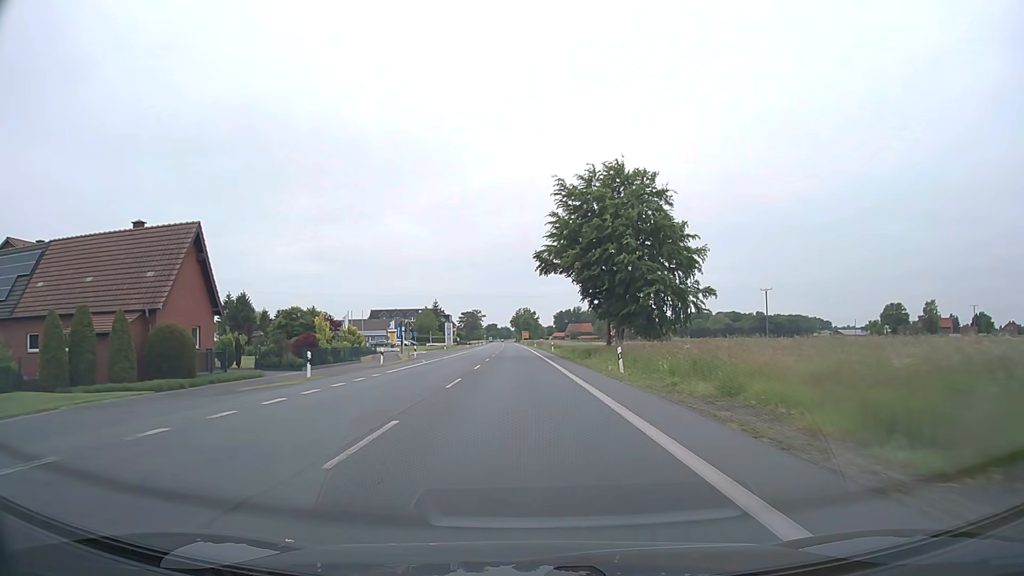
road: primary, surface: asphalt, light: Day
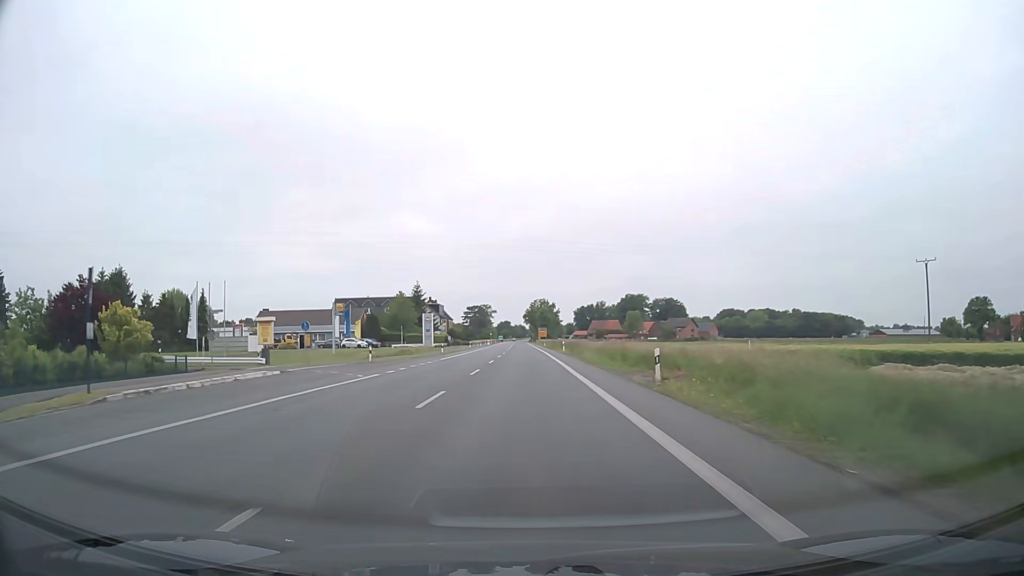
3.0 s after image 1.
(-0.6, +53.9) m; -1°
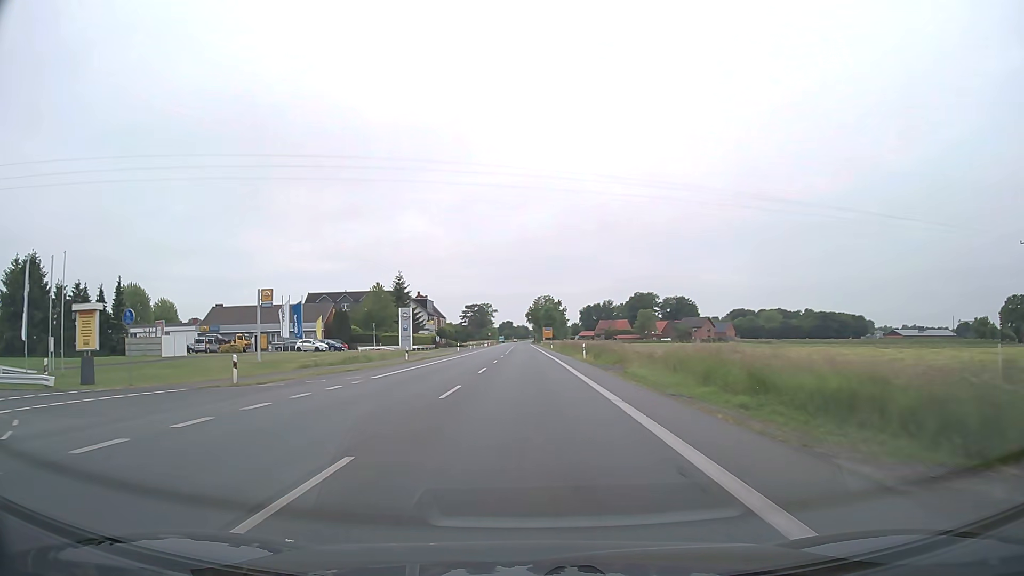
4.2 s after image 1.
(0.0, +21.5) m; 0°
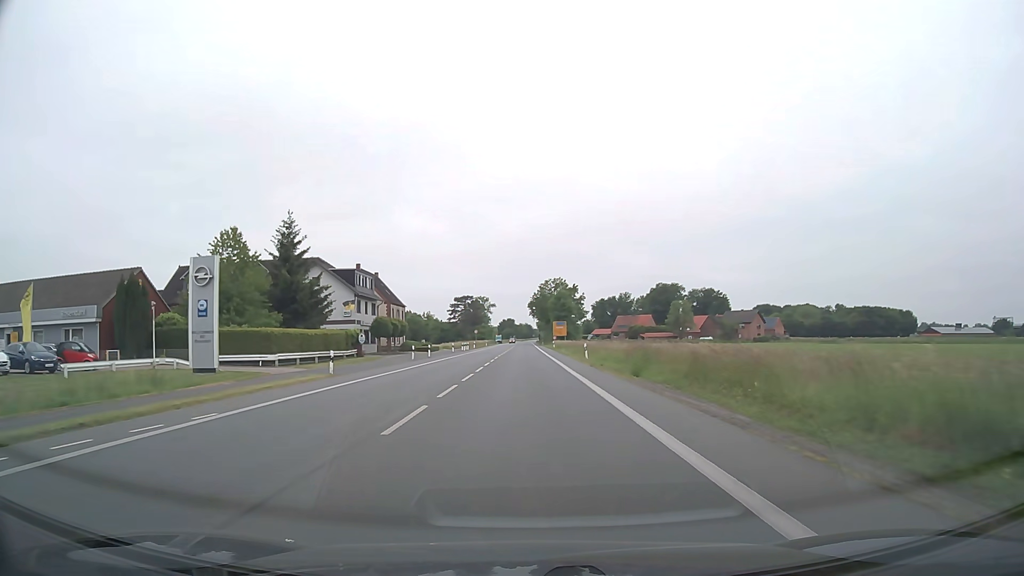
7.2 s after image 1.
(0.0, +53.7) m; 0°
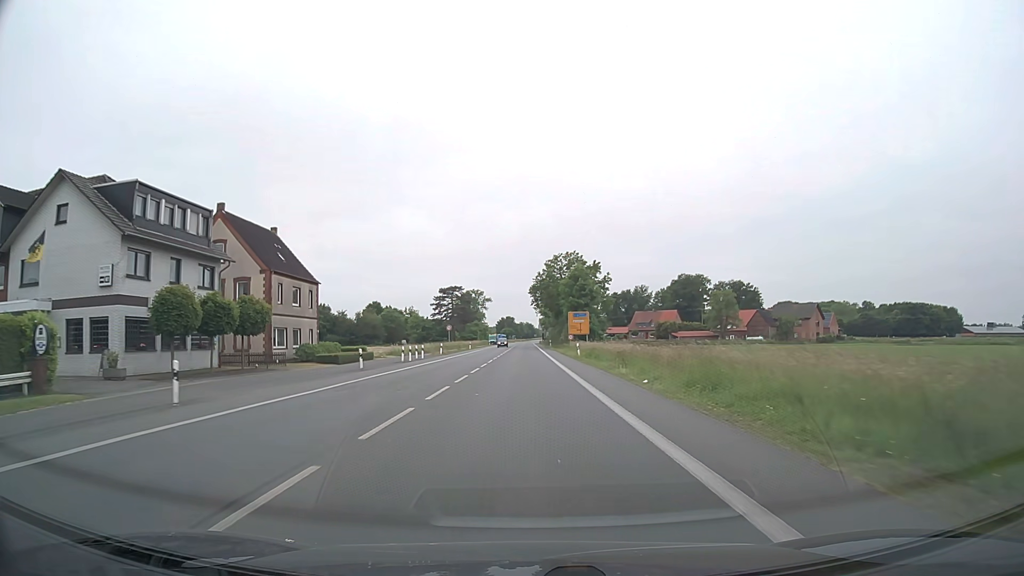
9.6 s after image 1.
(0.0, +43.0) m; 0°
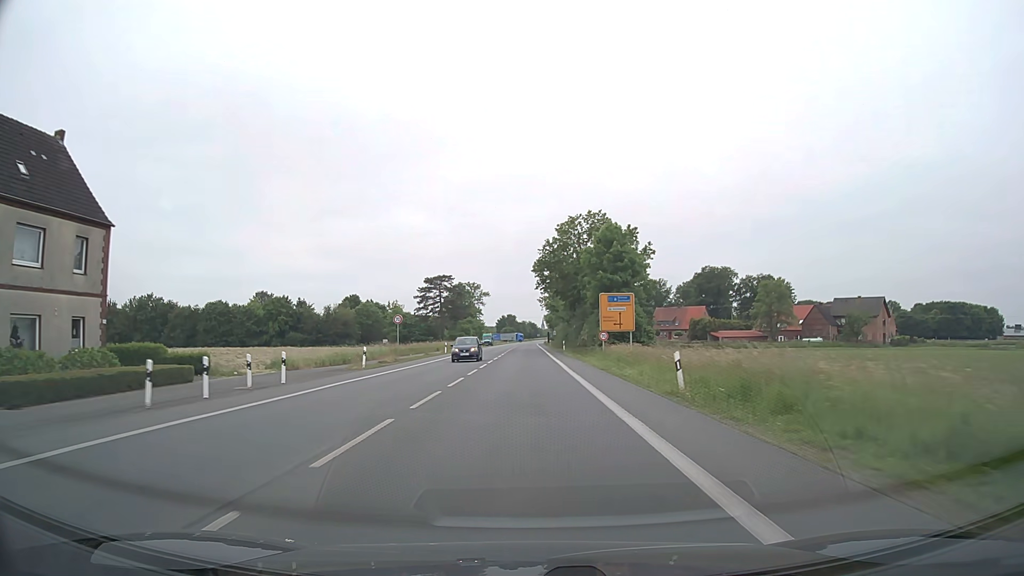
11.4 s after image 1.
(0.0, +32.2) m; 0°
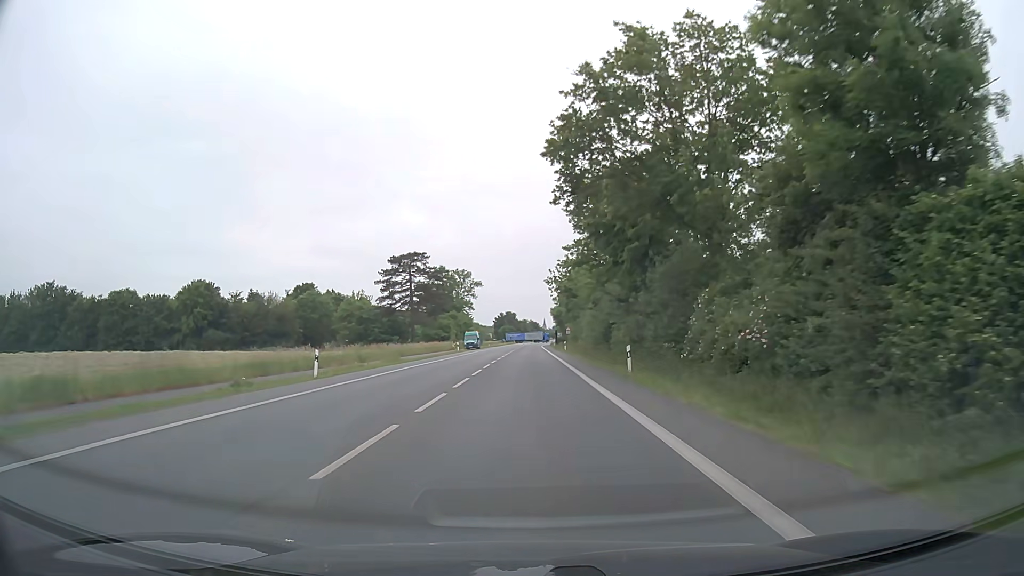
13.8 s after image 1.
(-0.1, +42.9) m; 0°
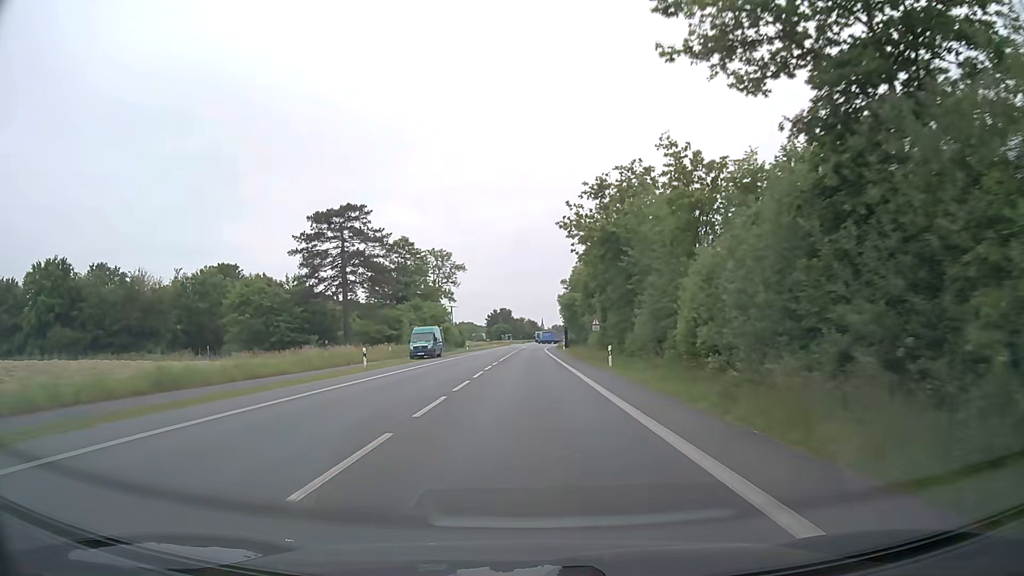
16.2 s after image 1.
(+0.1, +42.9) m; 0°
(0, +10) (0, +20) (0, +30) (0, +40) (0, +50) (0, +60) (0, +70) (0, +80) (0, +90) (0, +100) m
